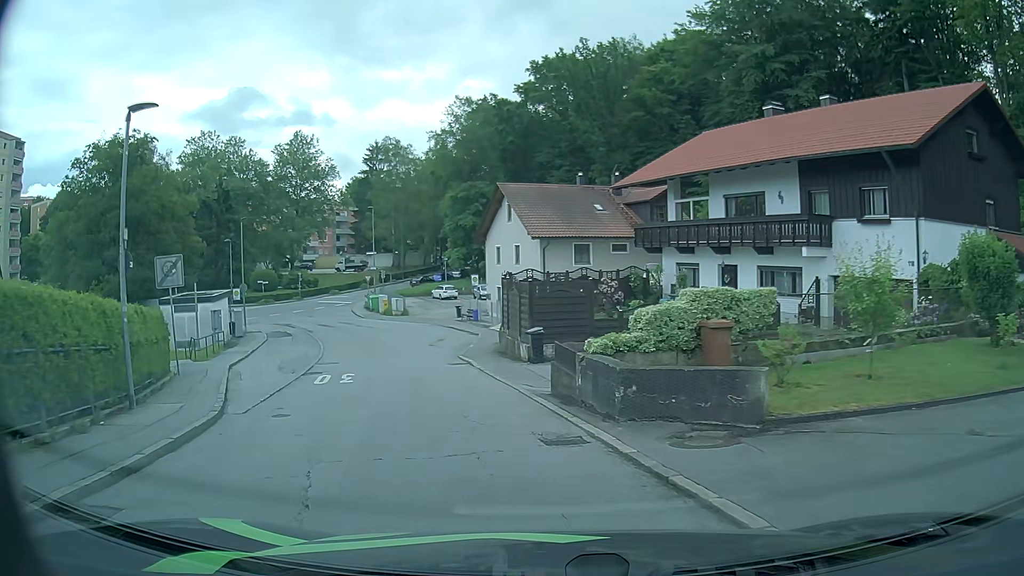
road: residential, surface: asphalt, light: Day
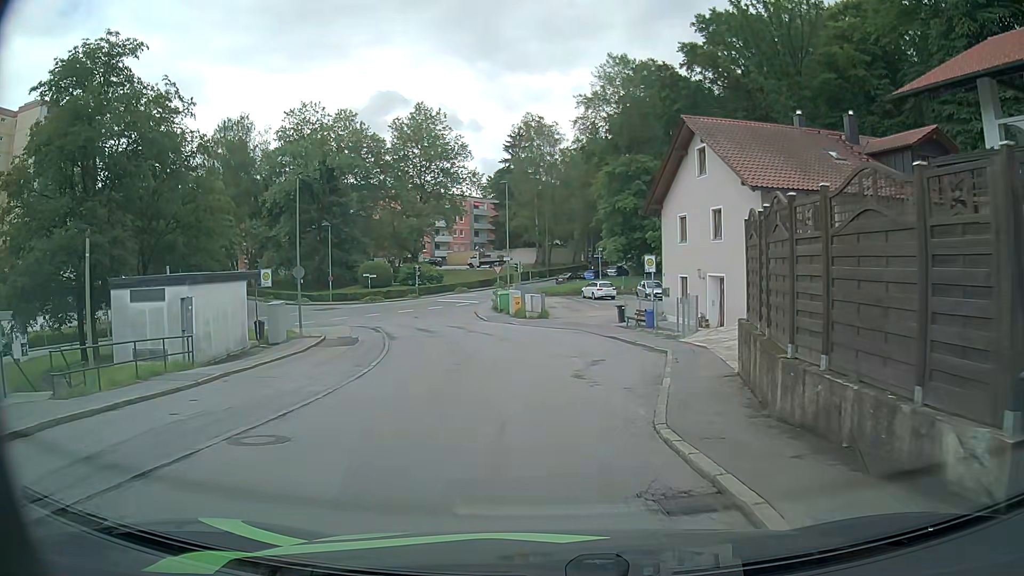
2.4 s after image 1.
(-2.3, +16.0) m; -12°
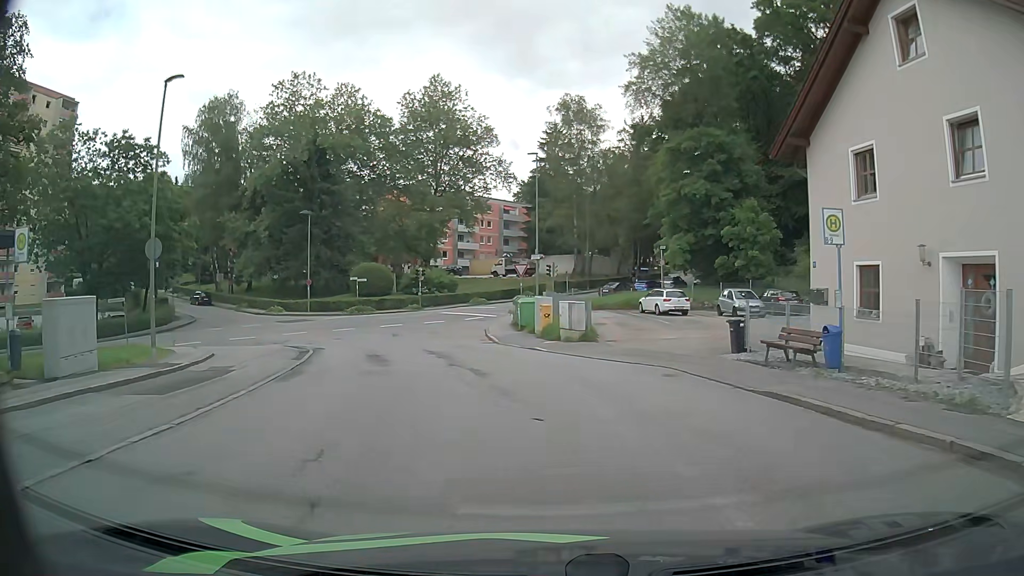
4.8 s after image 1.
(-0.5, +15.9) m; -3°
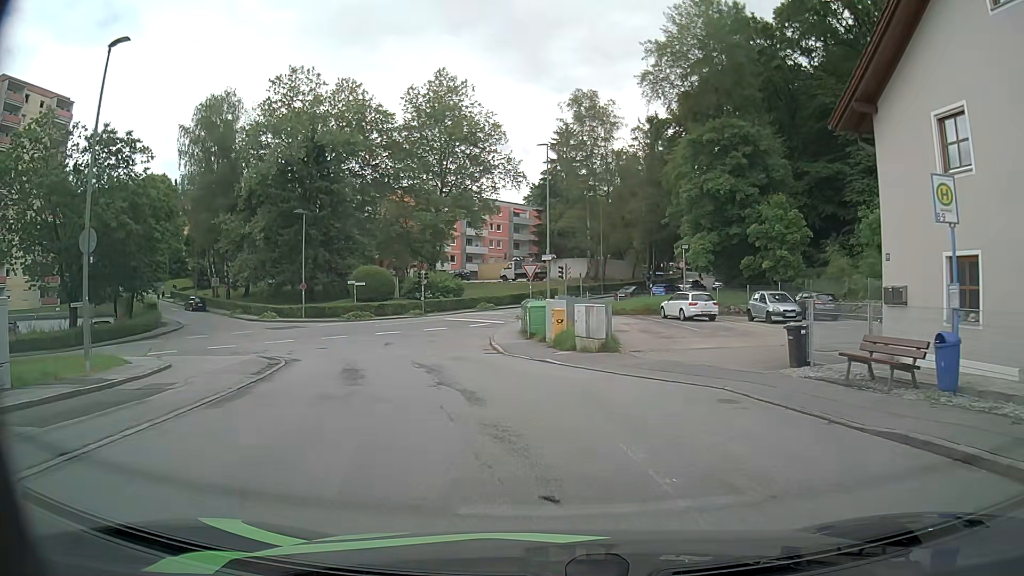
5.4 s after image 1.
(-0.1, +3.7) m; -3°
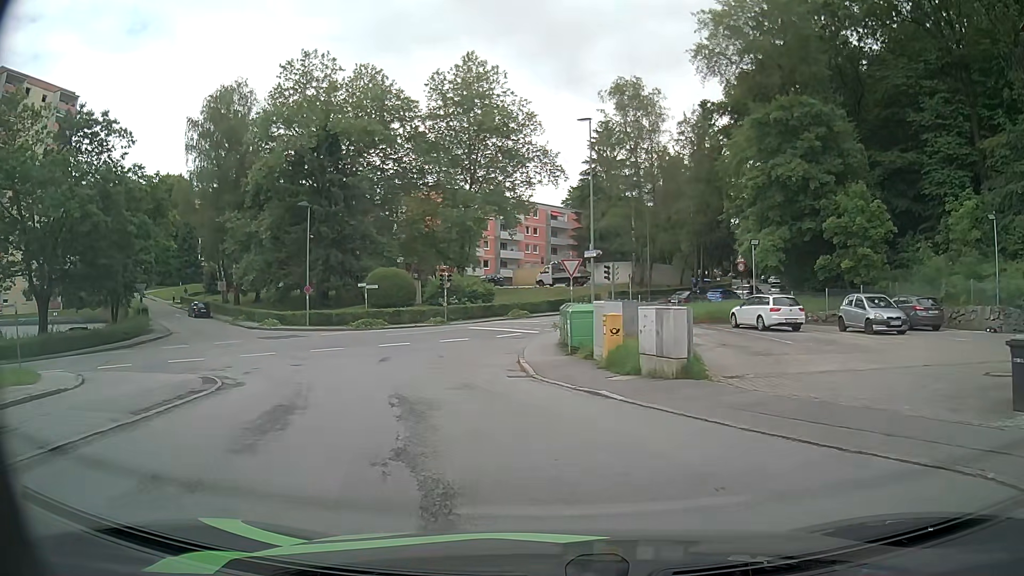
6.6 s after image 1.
(0.0, +6.8) m; -2°
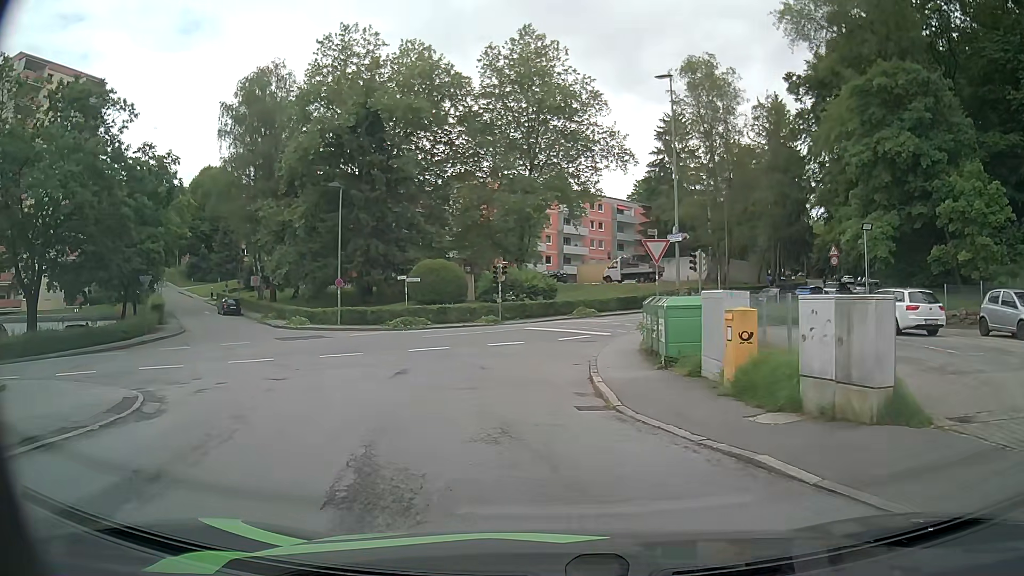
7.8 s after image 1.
(-0.3, +6.0) m; -6°
